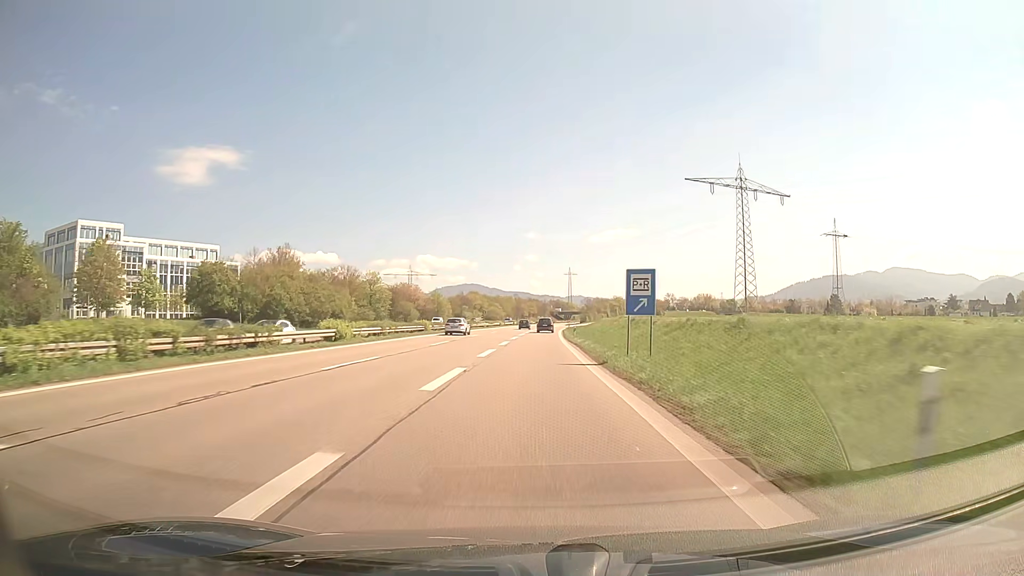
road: trunk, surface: asphalt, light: Day
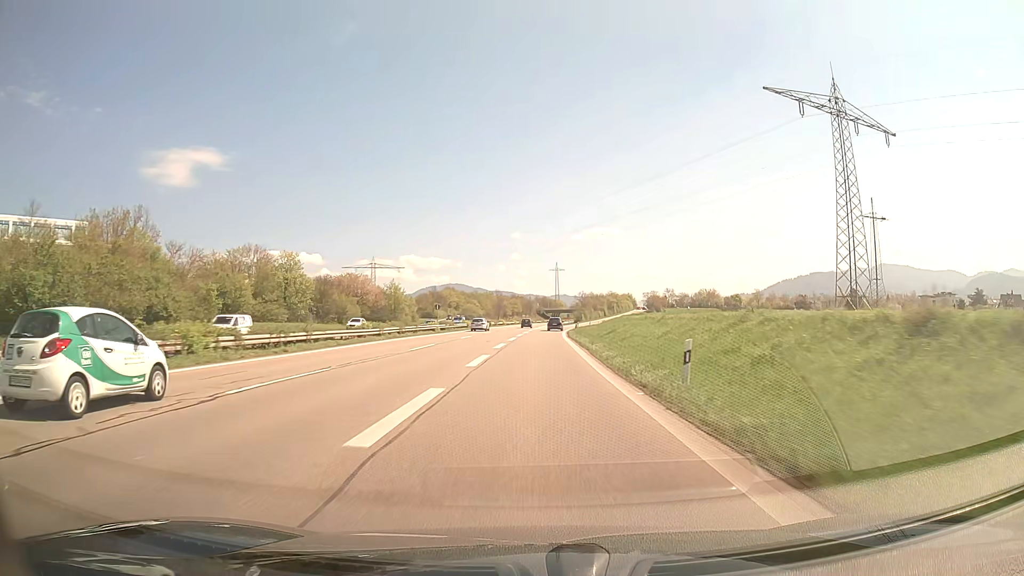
(+0.3, +42.1) m; +1°
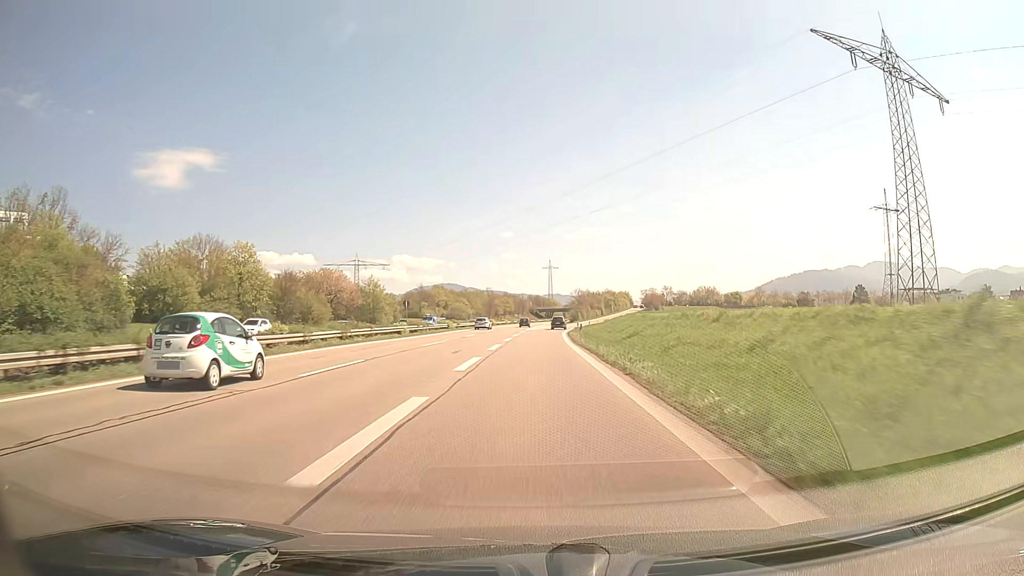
(+0.1, +13.9) m; 0°
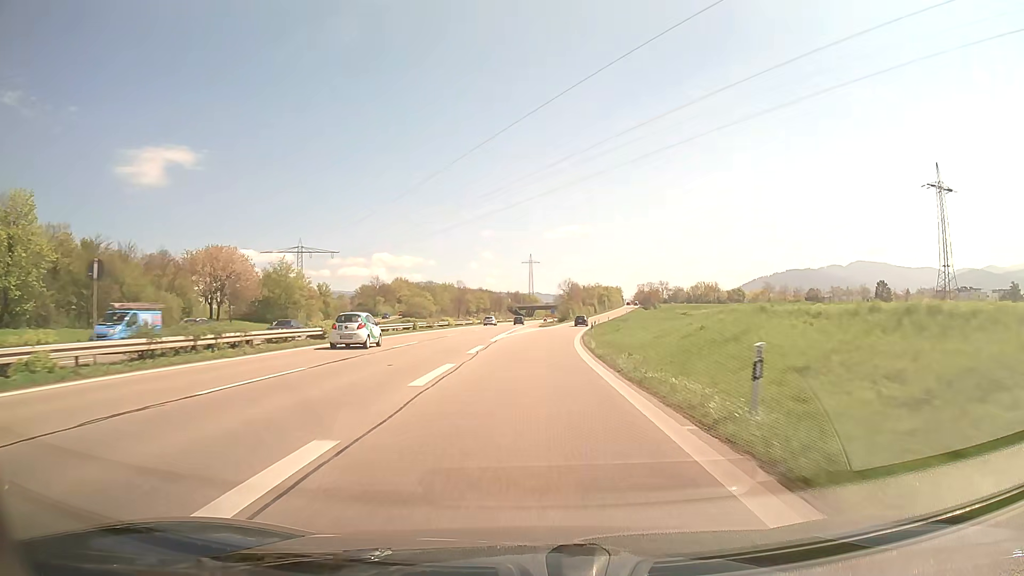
(+0.6, +40.4) m; +2°
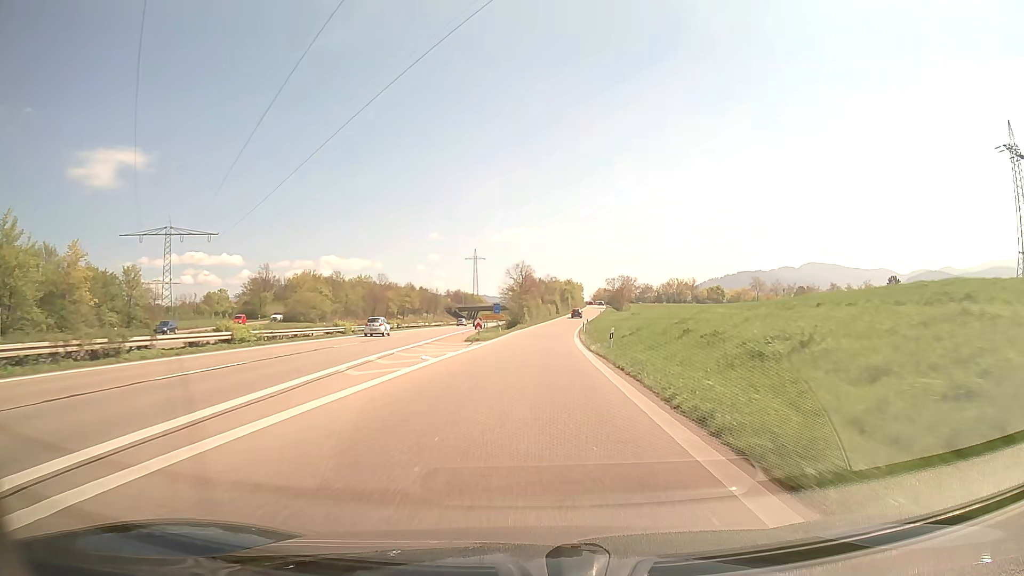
(+2.0, +50.6) m; +5°
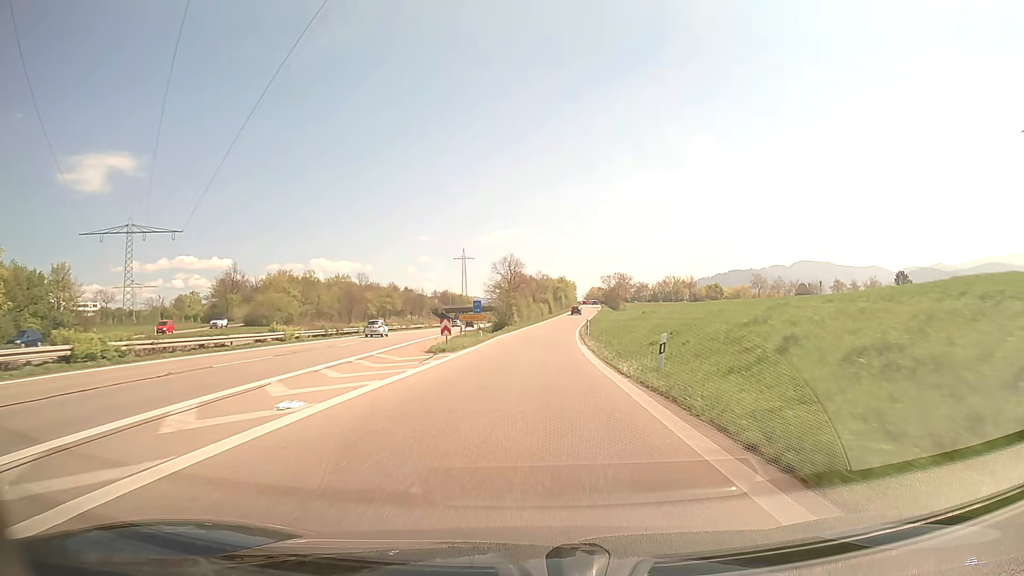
(+0.1, +12.4) m; +1°
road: trunk_link
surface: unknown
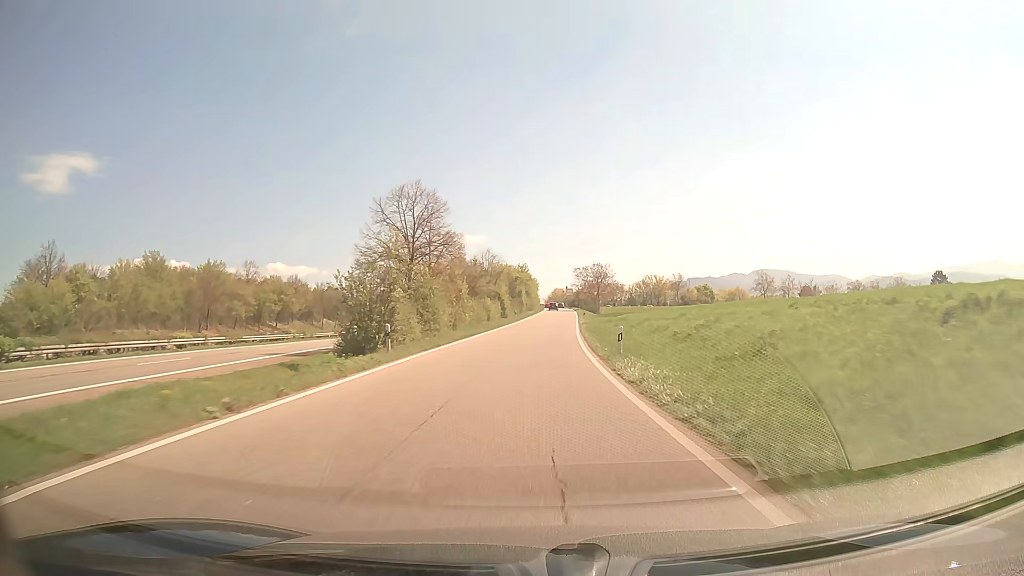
(+1.5, +49.2) m; +4°
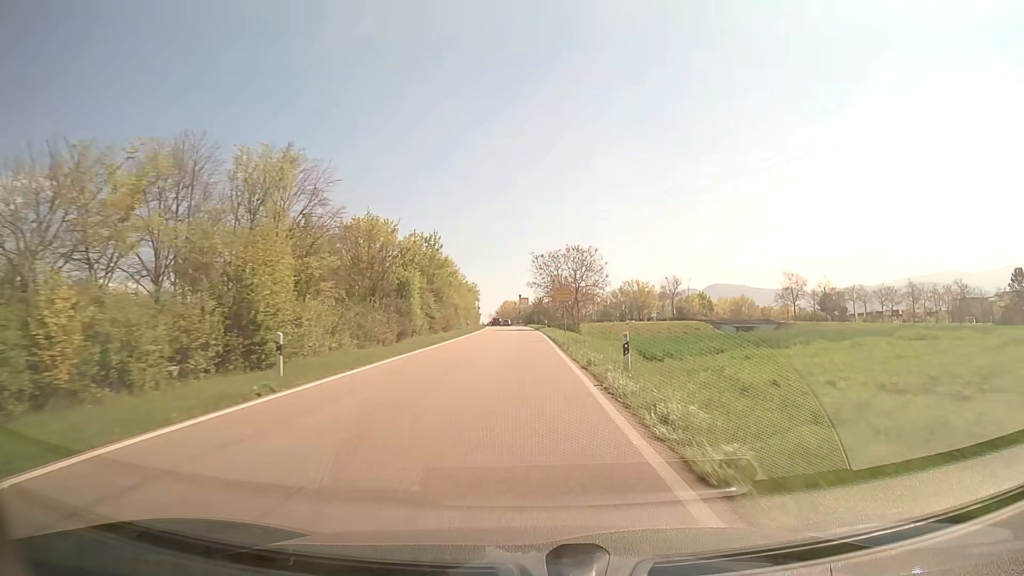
(+2.6, +57.4) m; +4°
(0, +10) (0, +20) (0, +30) (0, +40) (0, +50) (0, +60) (0, +70) (-1, +80) (-1, +90) (-2, +100) m
